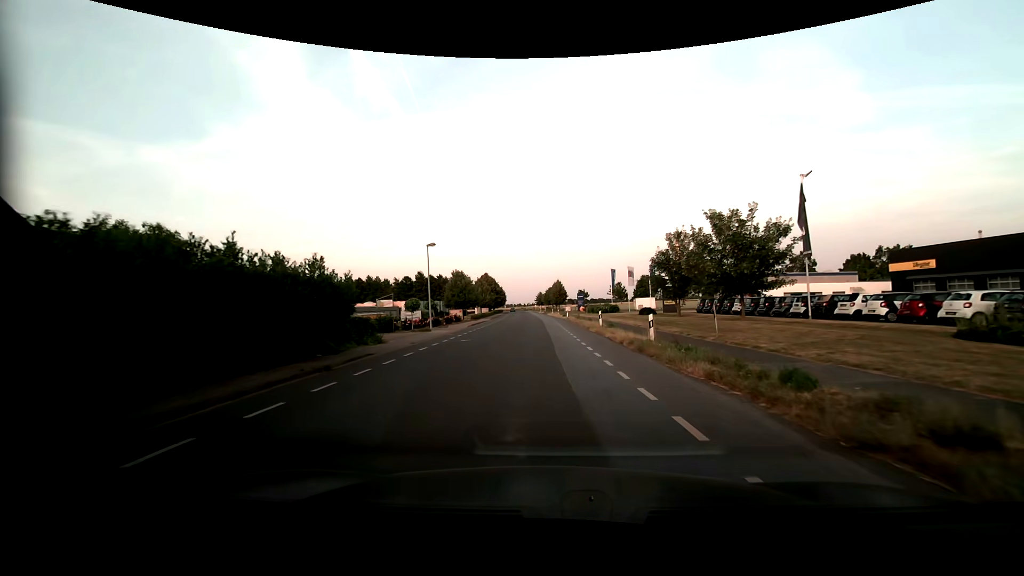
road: unclassified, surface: asphalt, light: Day
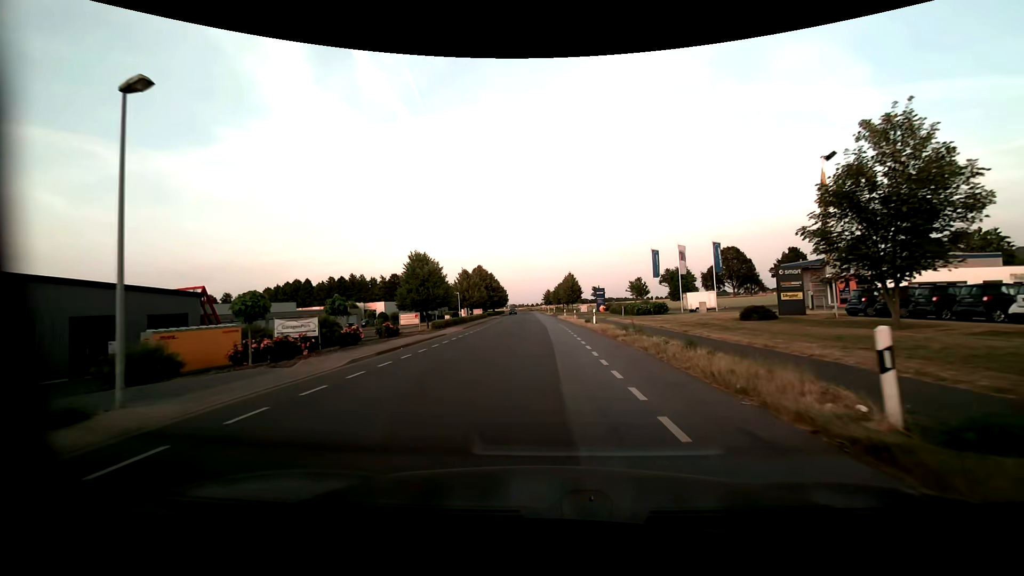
(-0.1, +25.4) m; -1°
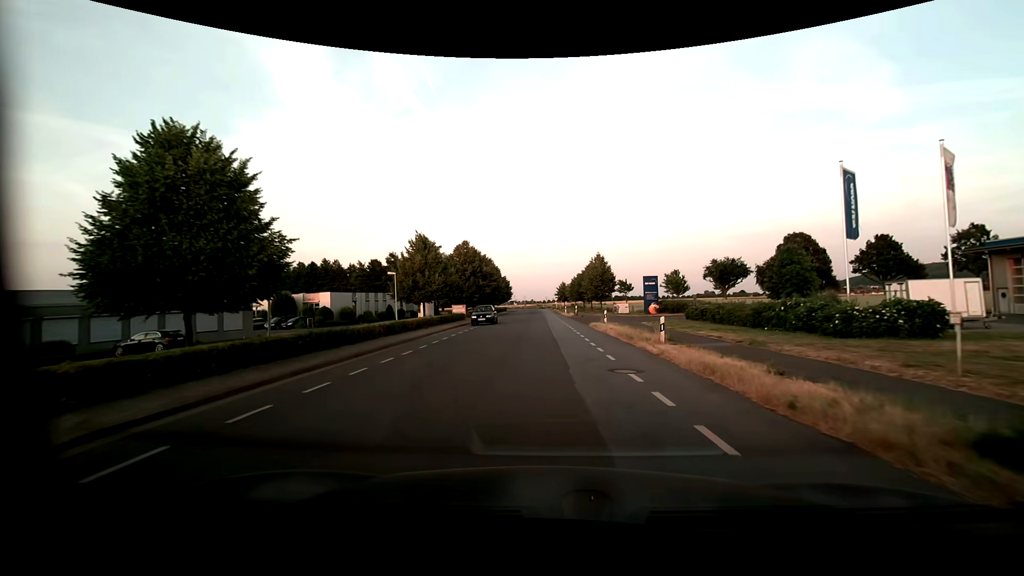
(-0.6, +31.7) m; -1°
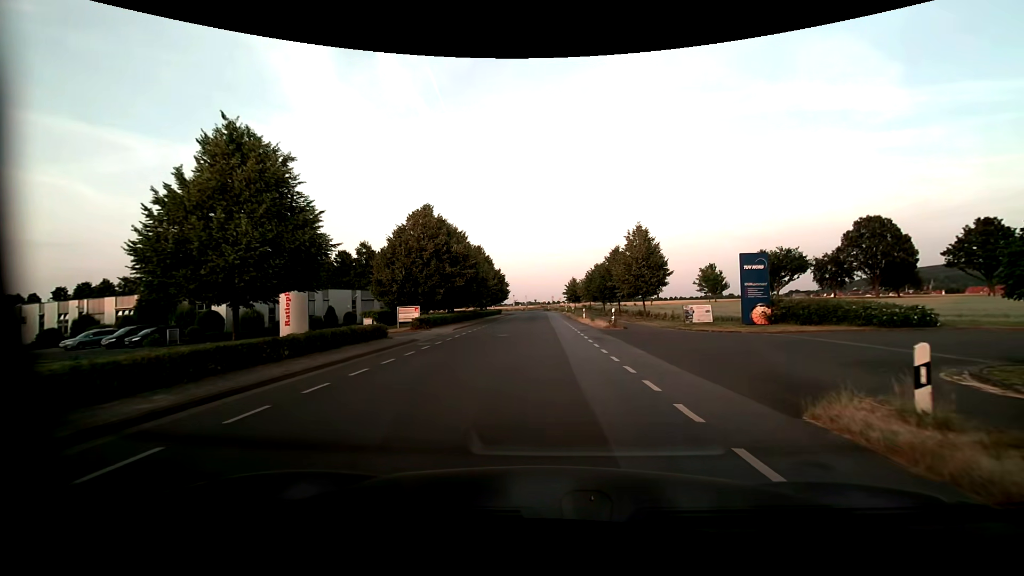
(-0.4, +24.7) m; -1°
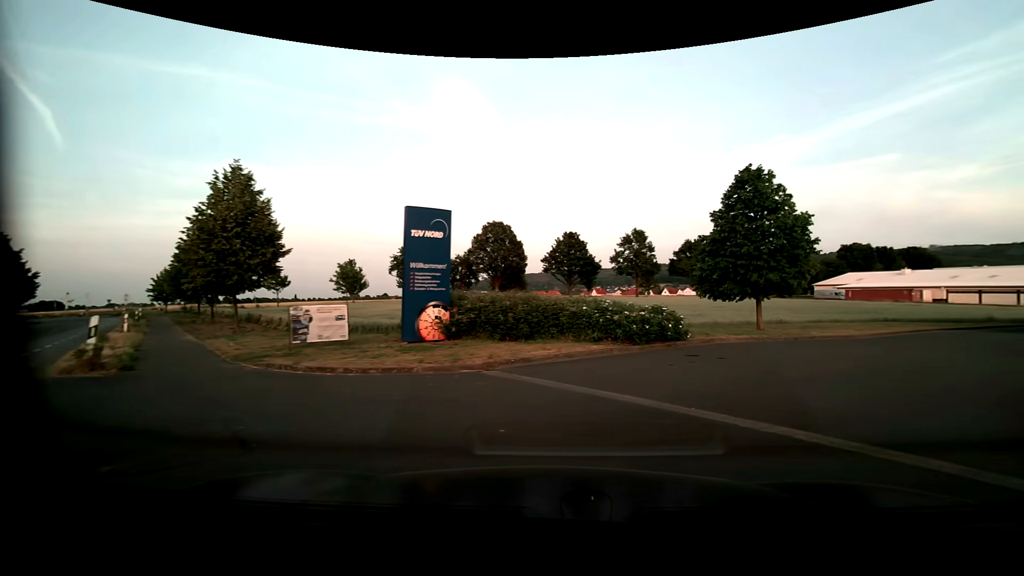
(+3.6, +15.4) m; +39°
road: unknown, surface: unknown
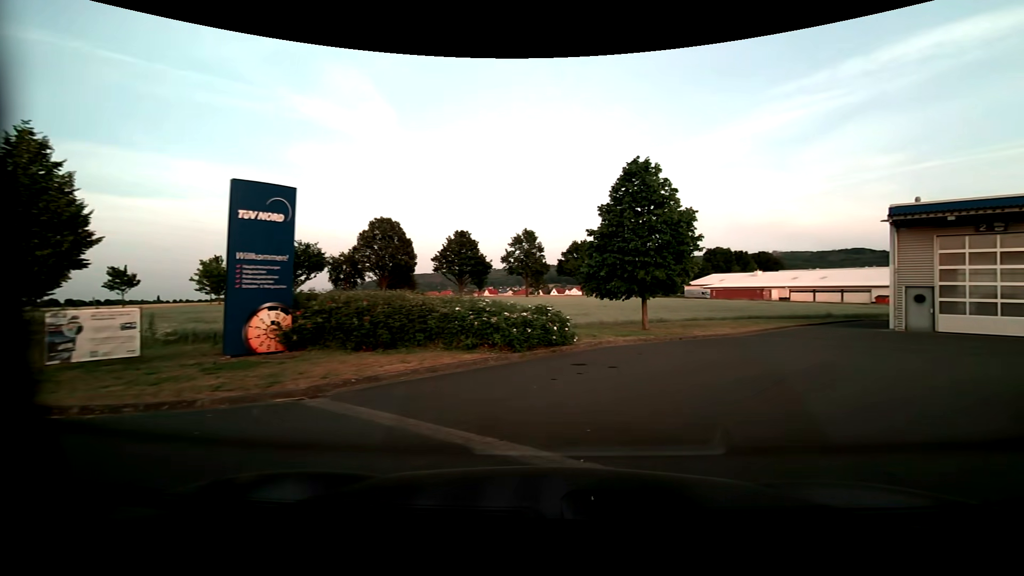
(+0.3, +2.4) m; +12°
